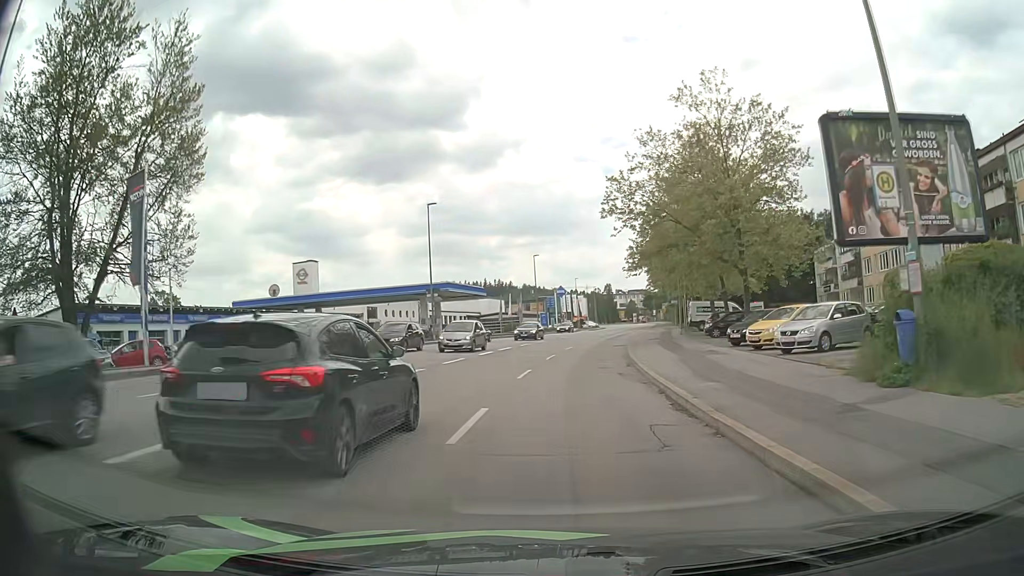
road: tertiary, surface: asphalt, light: Day
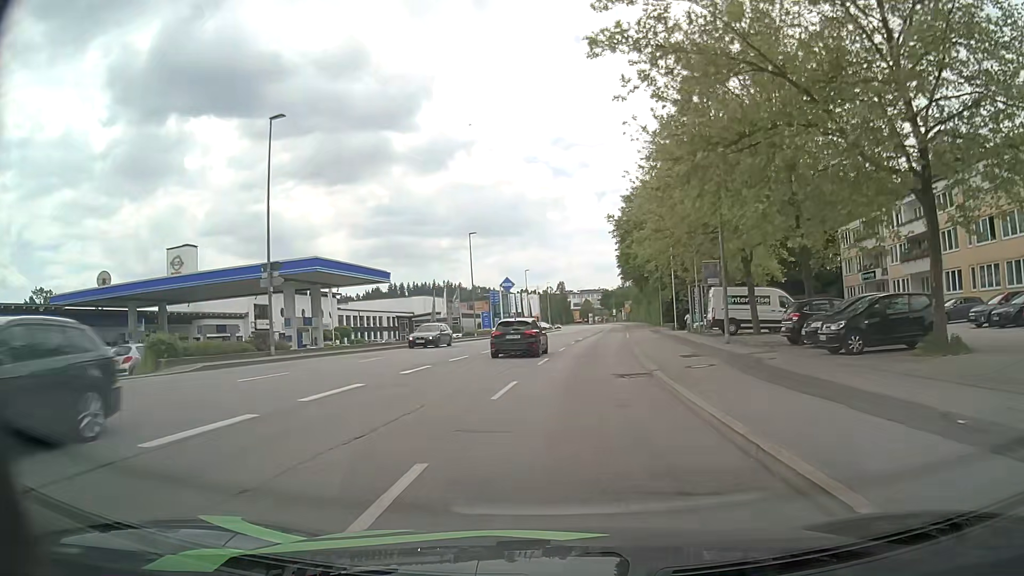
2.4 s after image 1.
(+0.8, +23.0) m; +4°
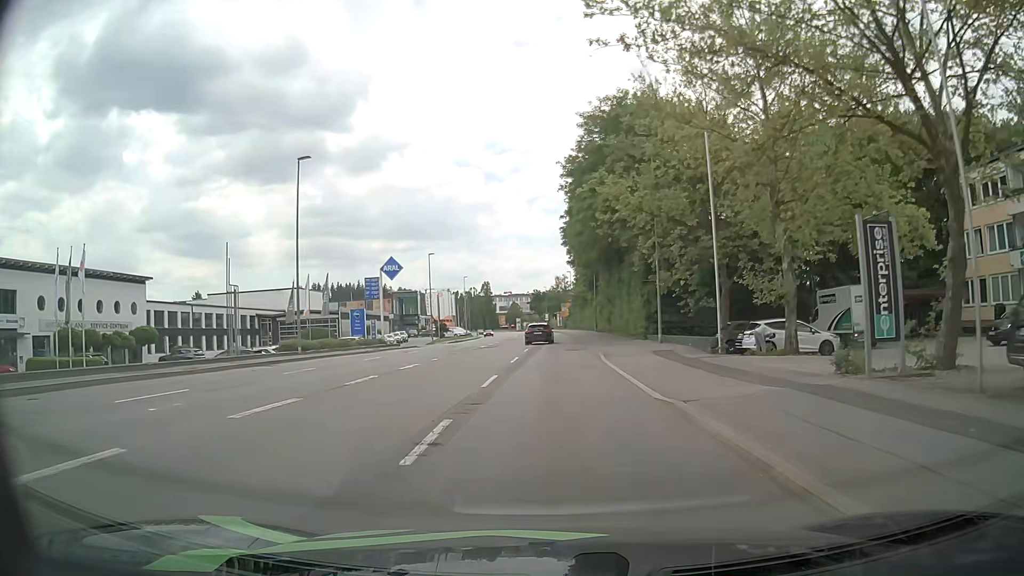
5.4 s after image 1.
(+1.9, +32.0) m; +7°
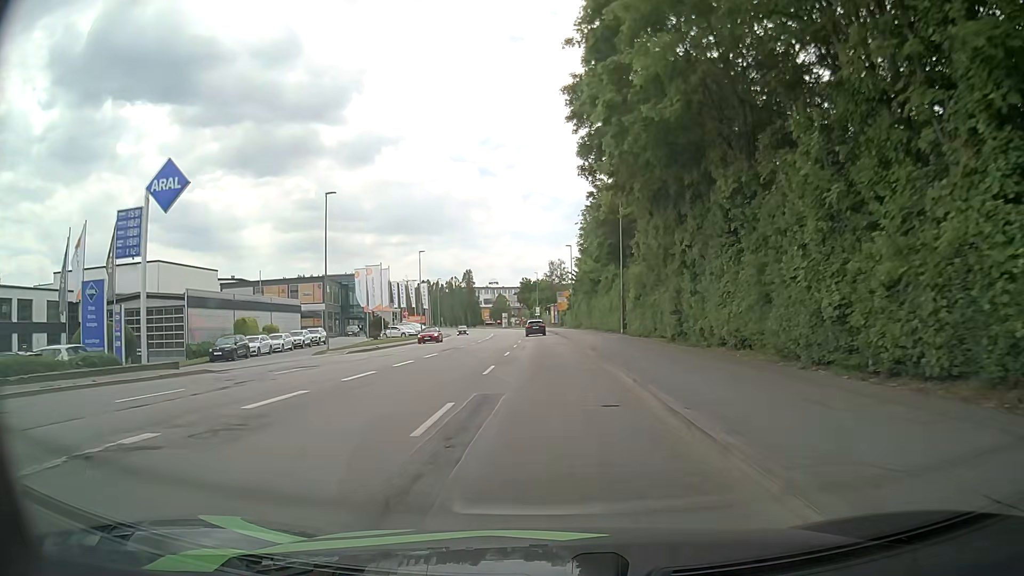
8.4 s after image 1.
(+0.3, +35.5) m; +2°
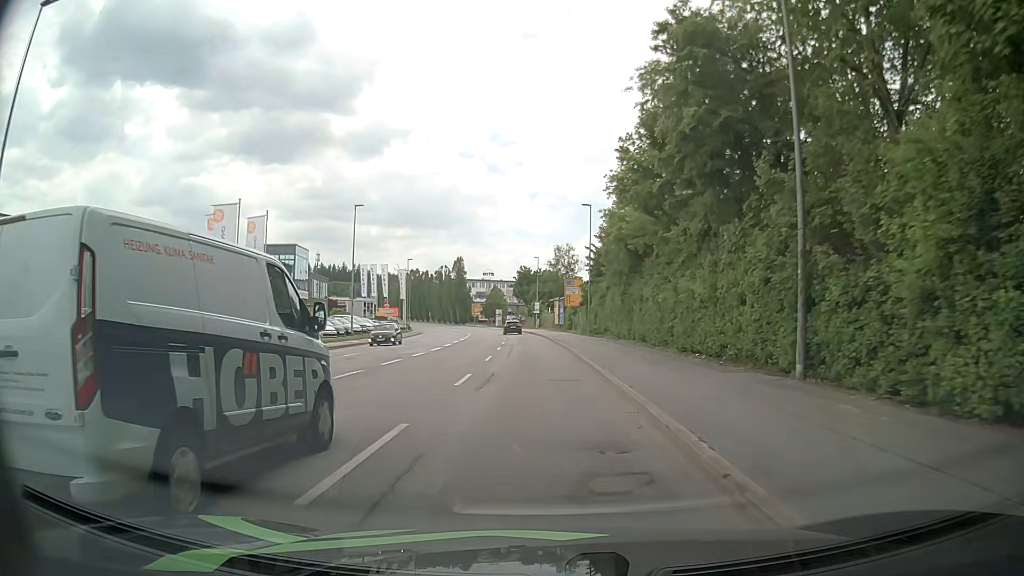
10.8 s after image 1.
(-0.8, +30.1) m; -1°
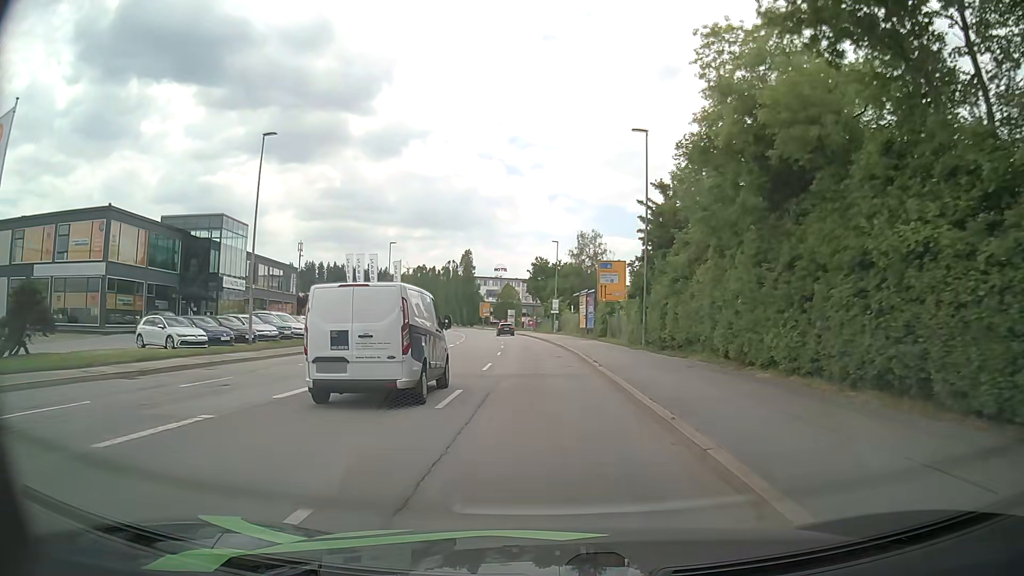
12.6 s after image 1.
(-0.4, +21.6) m; -2°
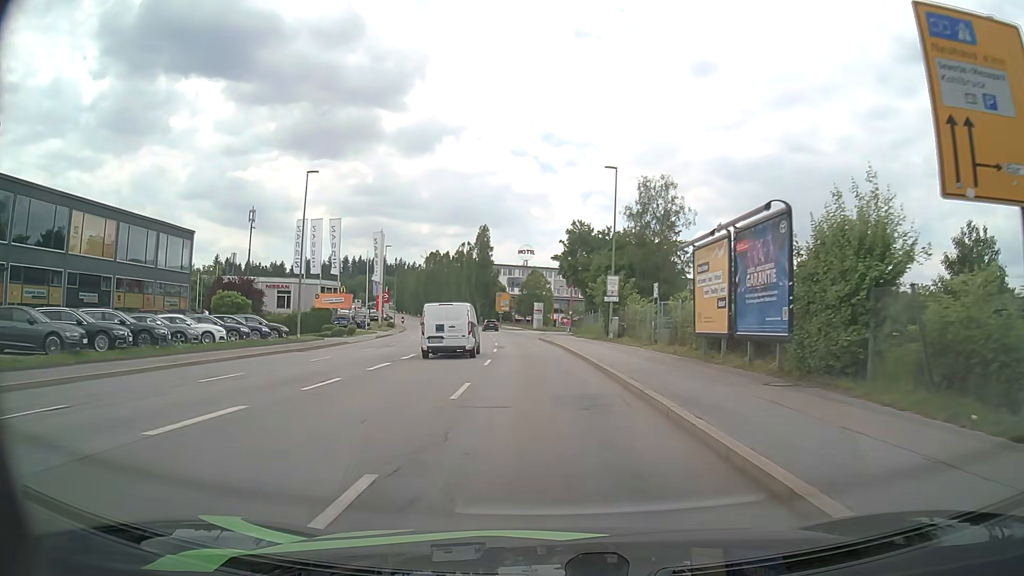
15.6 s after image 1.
(-1.0, +35.4) m; -3°
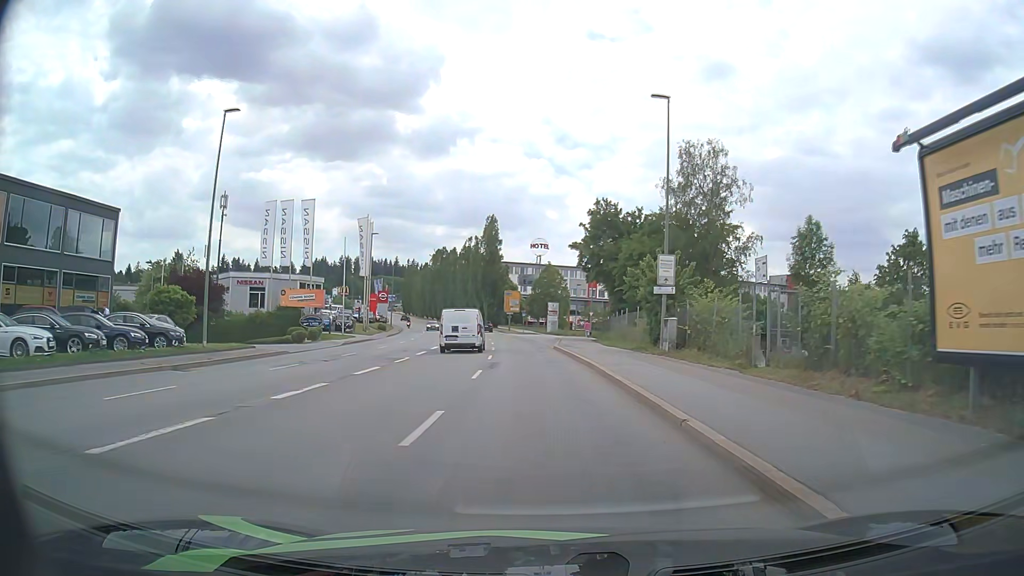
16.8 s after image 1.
(-0.1, +13.4) m; -1°
